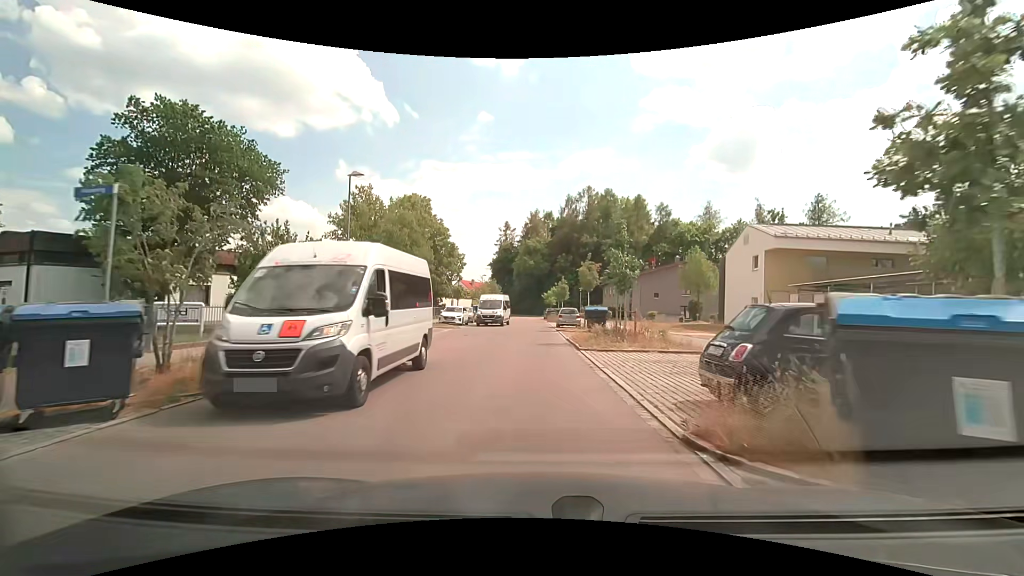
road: residential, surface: asphalt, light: Day
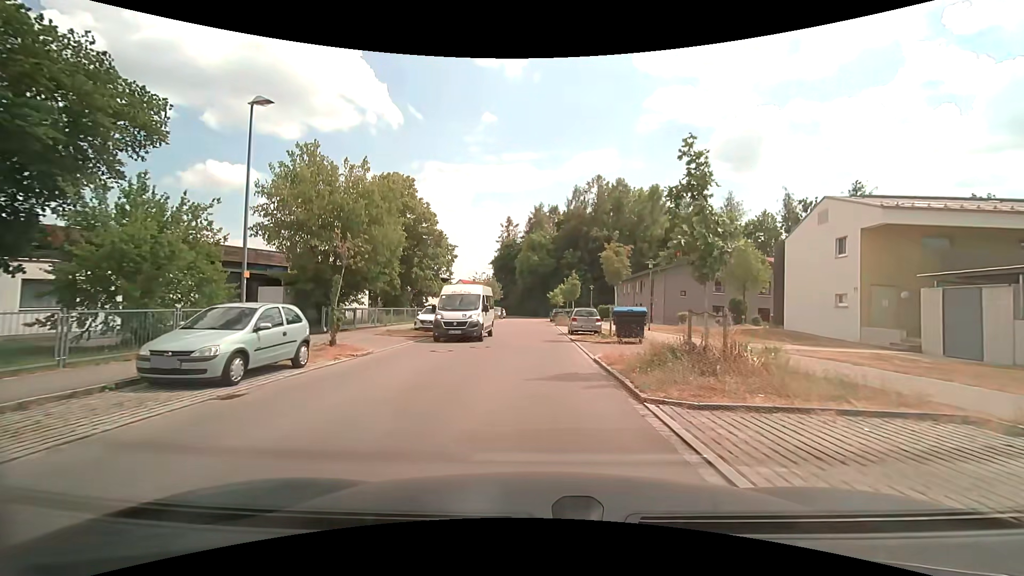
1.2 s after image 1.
(0.0, +9.0) m; 0°
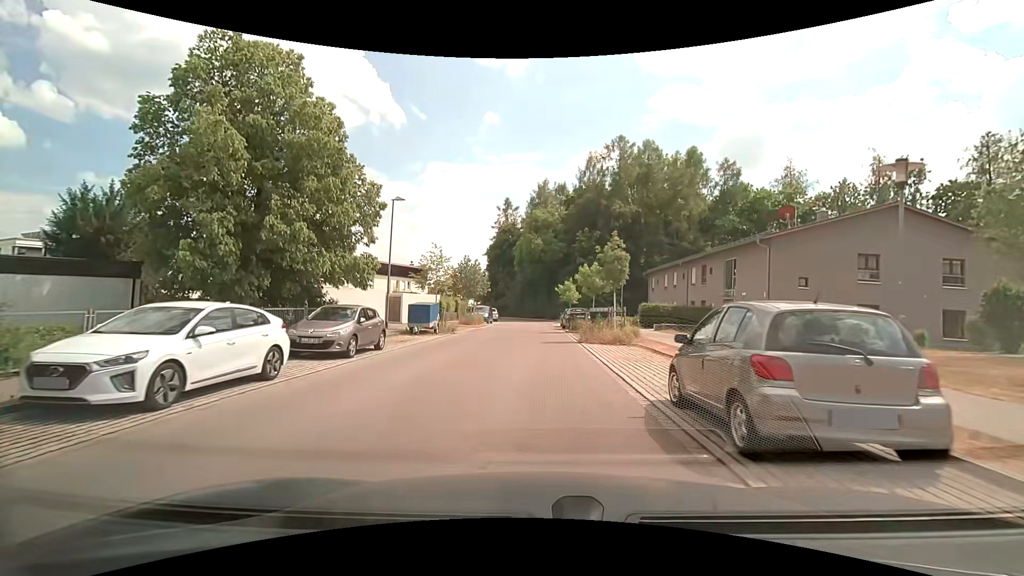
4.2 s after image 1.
(0.0, +22.2) m; -1°
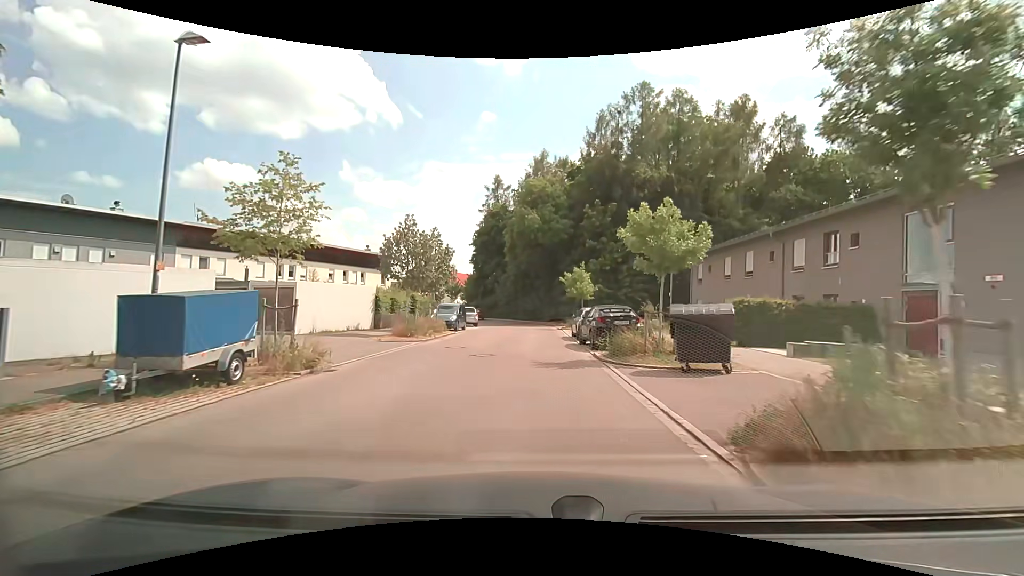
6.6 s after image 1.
(+0.2, +17.8) m; +1°
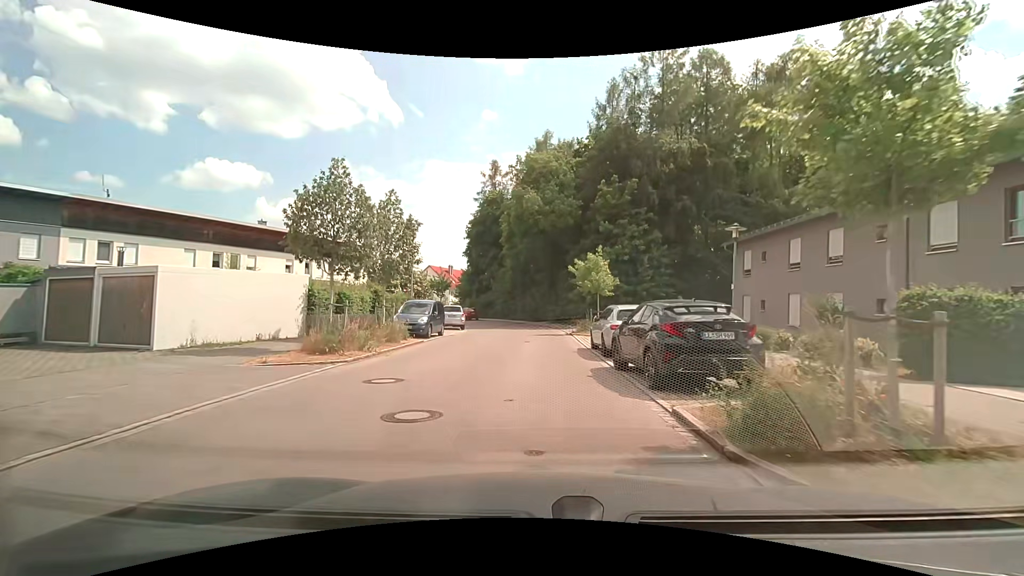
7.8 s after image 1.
(0.0, +8.7) m; -1°
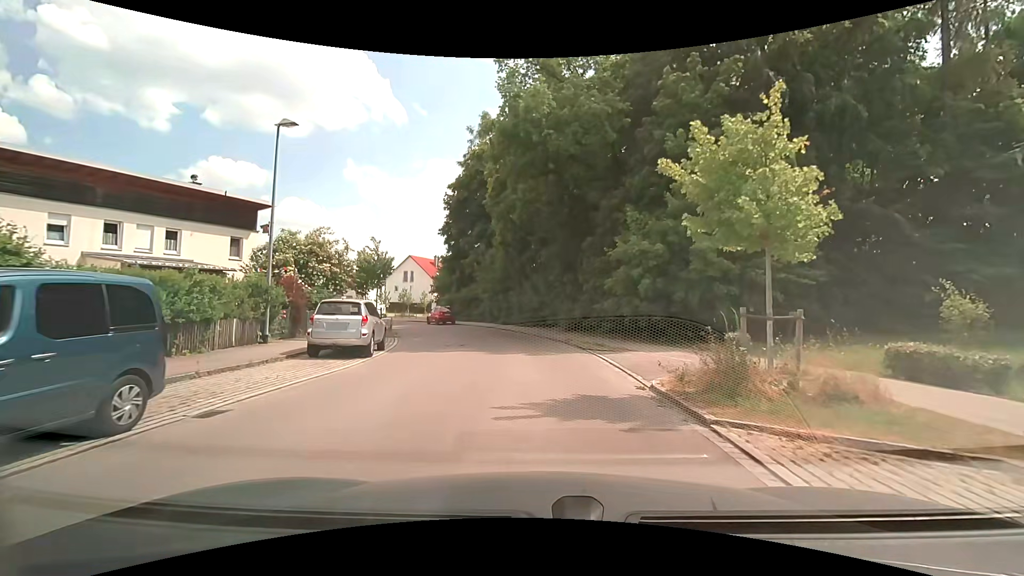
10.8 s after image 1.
(+0.1, +20.1) m; 0°
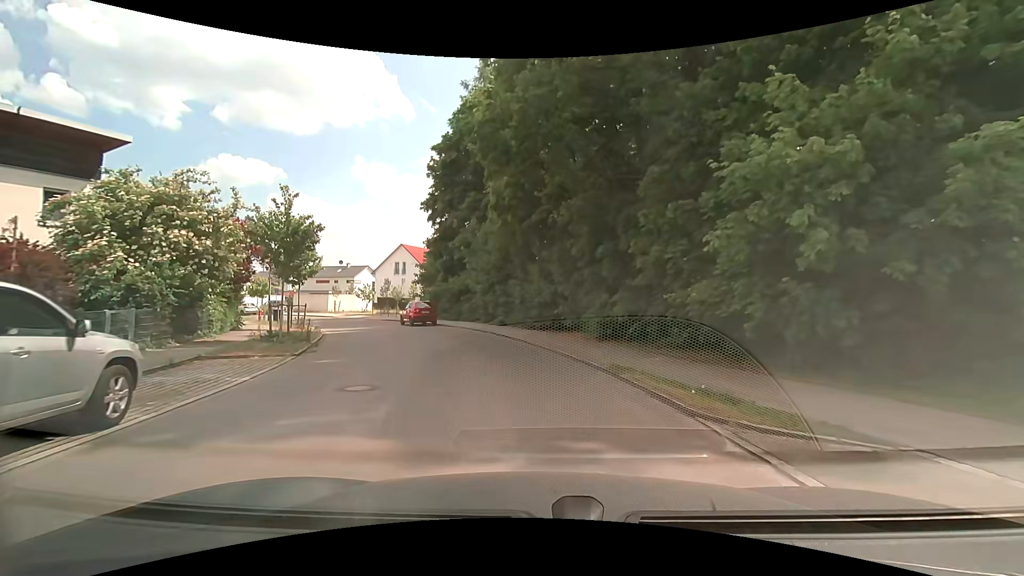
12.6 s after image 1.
(-0.1, +11.5) m; -1°
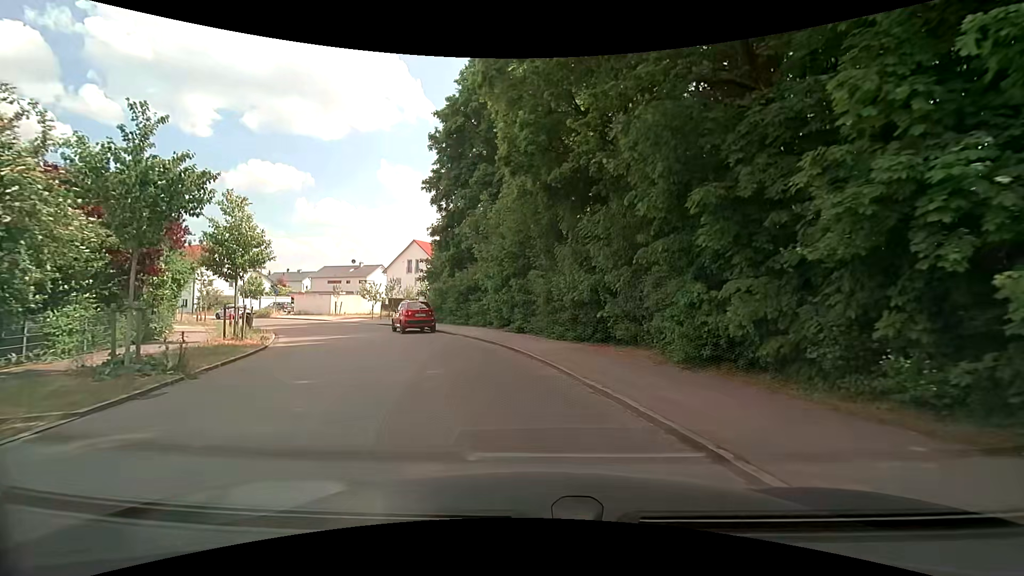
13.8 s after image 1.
(-0.2, +7.6) m; -3°
